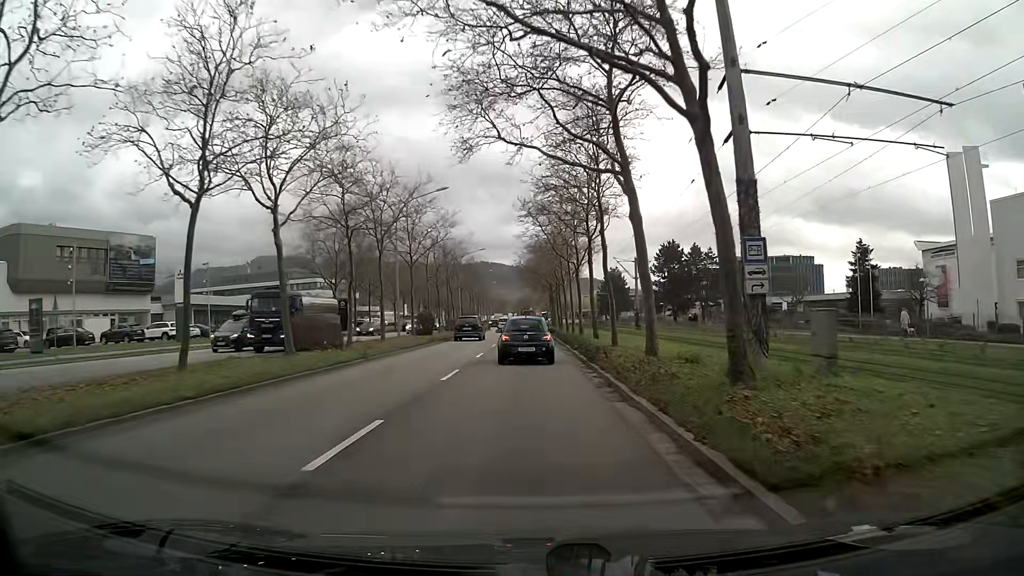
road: primary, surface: asphalt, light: Day
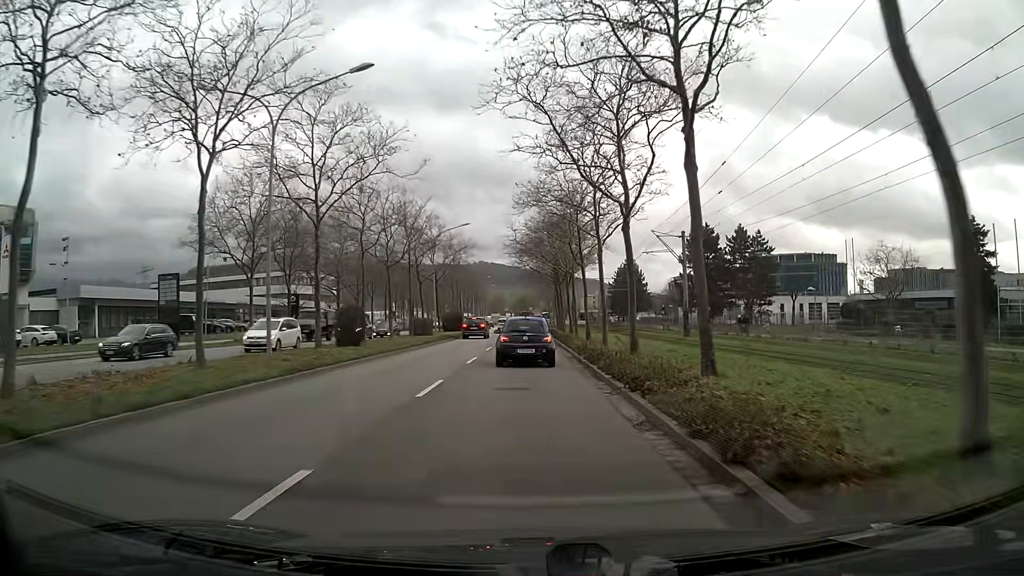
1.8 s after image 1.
(0.0, +21.6) m; 0°
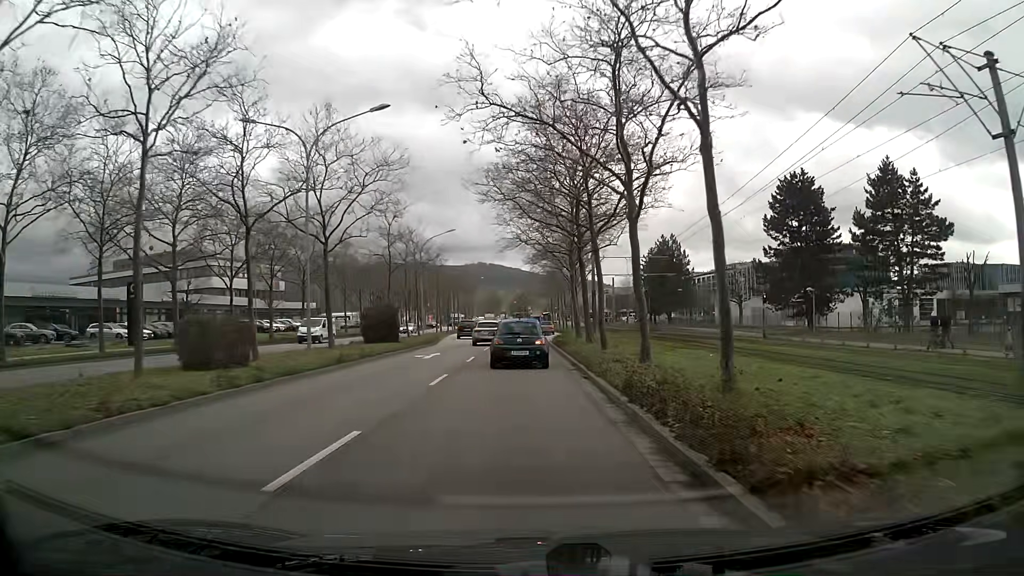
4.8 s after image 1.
(+0.2, +34.5) m; 0°
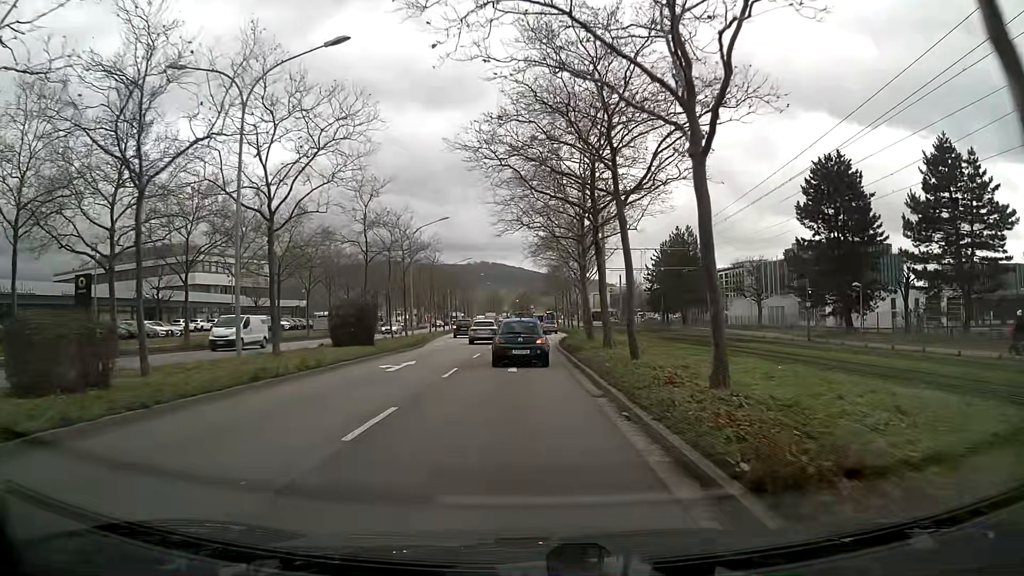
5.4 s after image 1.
(0.0, +7.0) m; 0°
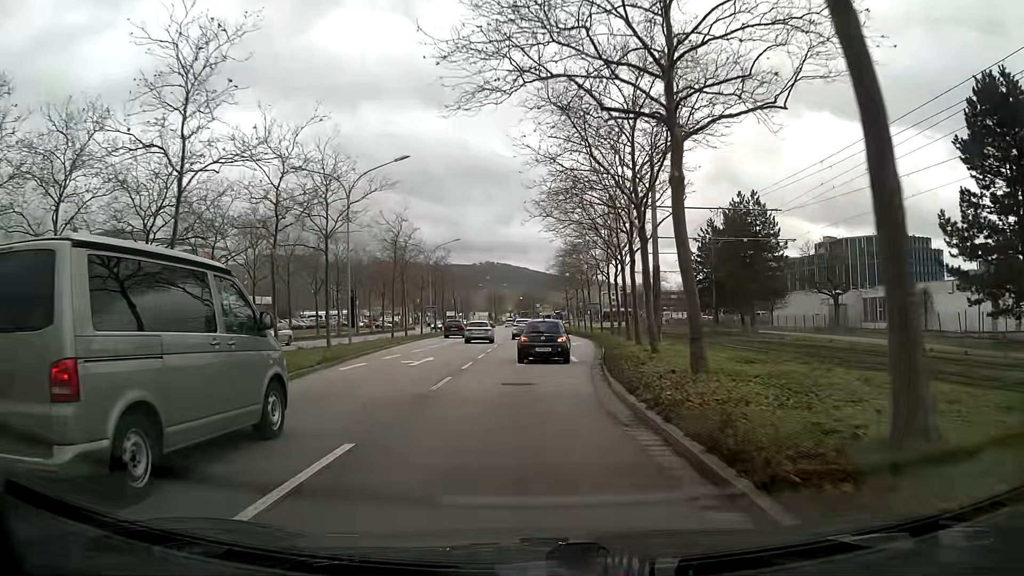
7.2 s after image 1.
(0.0, +21.5) m; 0°
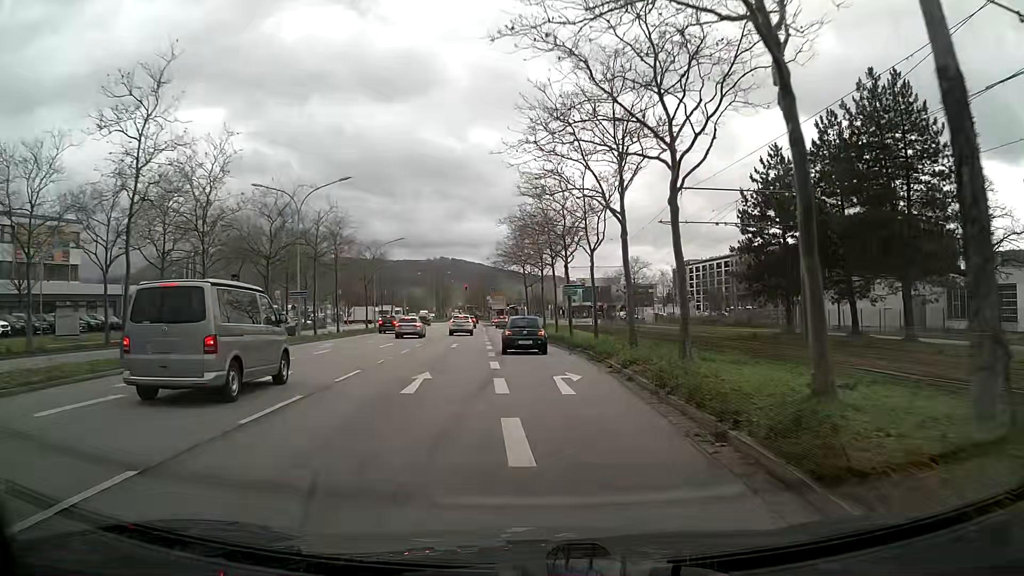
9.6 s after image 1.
(+1.0, +29.3) m; +3°
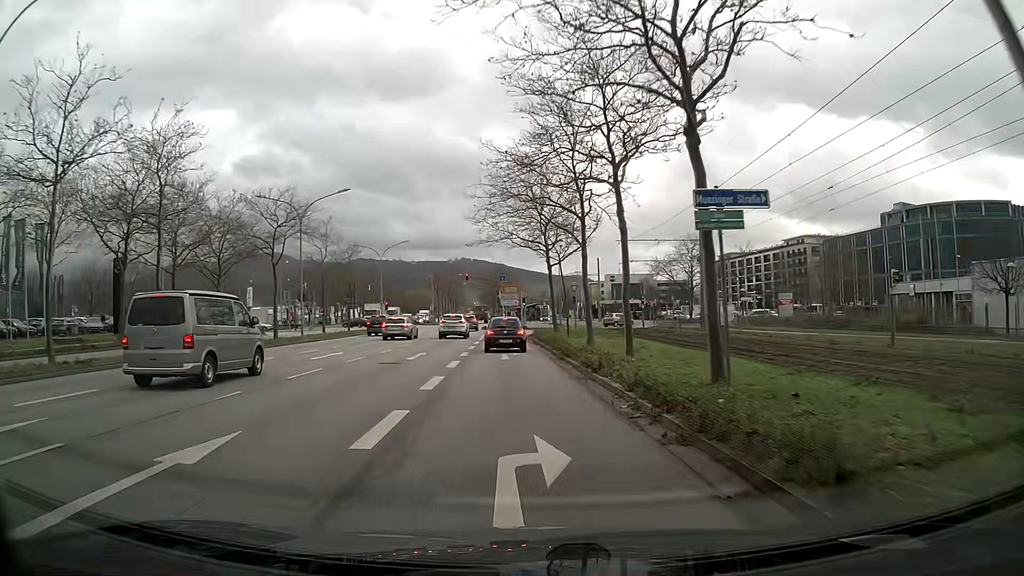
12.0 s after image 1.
(-0.4, +29.4) m; -2°
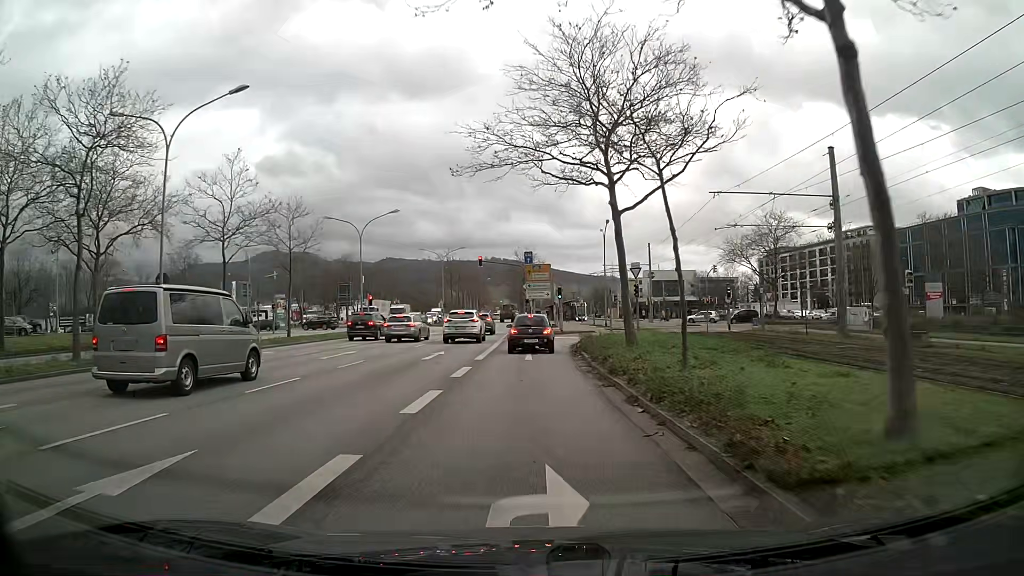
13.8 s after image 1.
(-0.5, +21.4) m; -2°
(0, +10) (0, +20) (0, +30) (+3, +40) (+8, +48) (+16, +54) (+25, +57) (+35, +57) (+45, +57) (+55, +57) m
